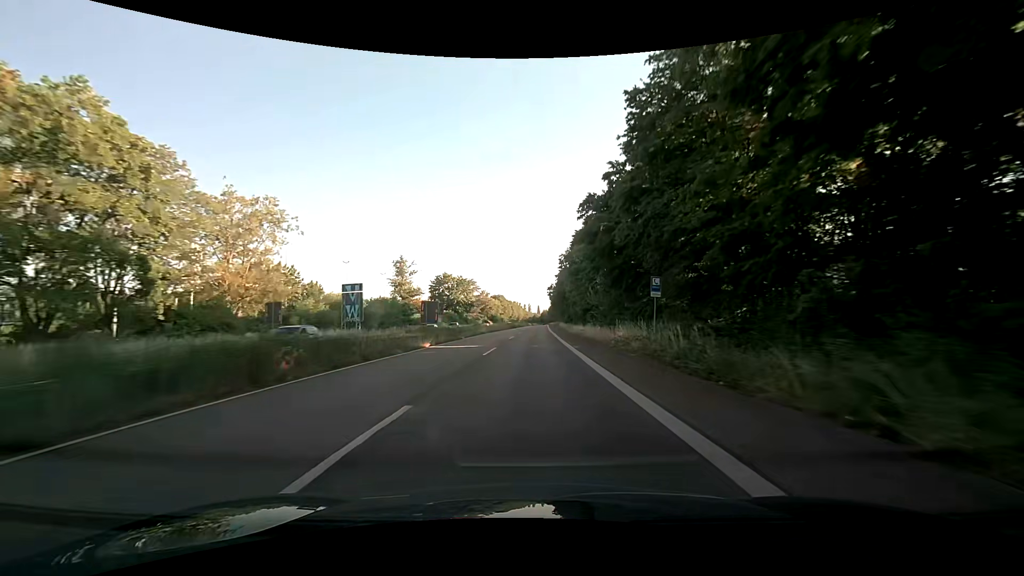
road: trunk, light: Day
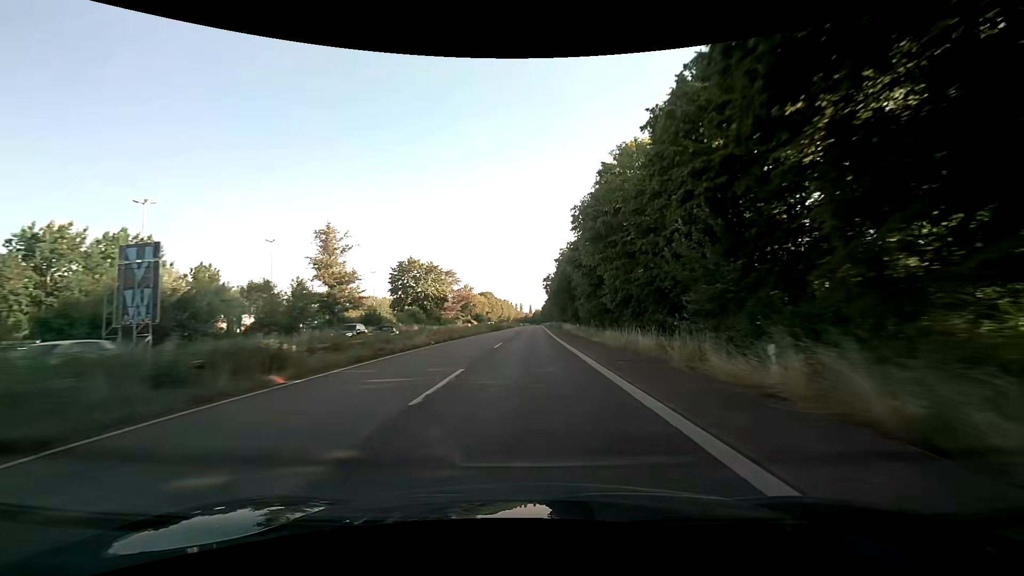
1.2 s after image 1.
(0.0, +30.2) m; 0°
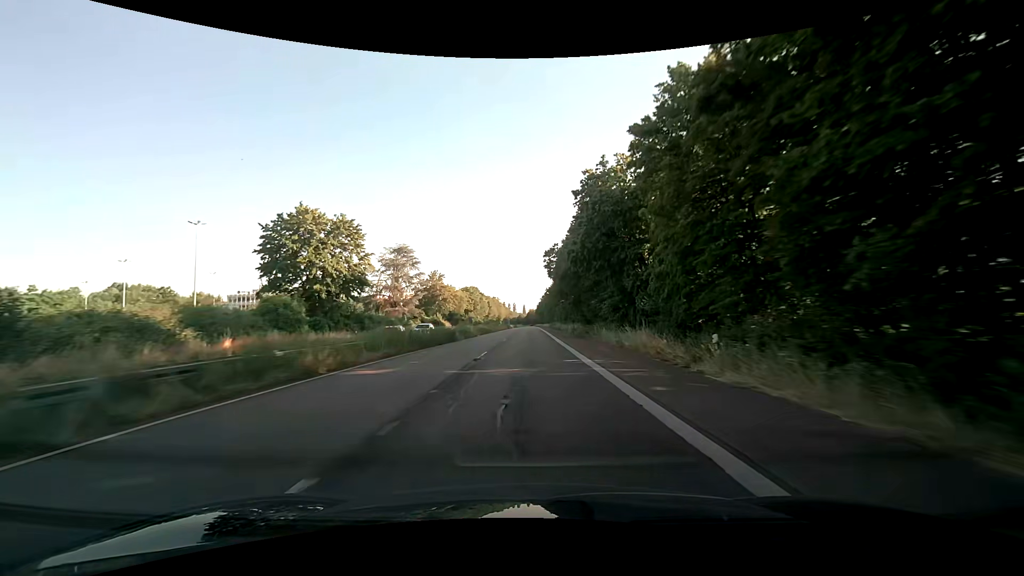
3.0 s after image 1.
(+0.5, +45.5) m; +1°
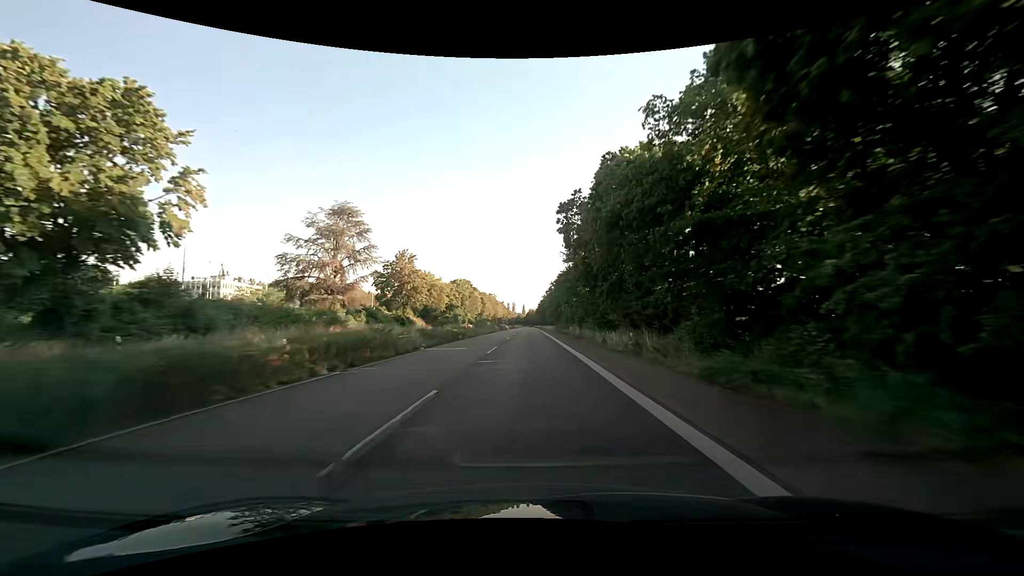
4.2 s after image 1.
(-0.1, +30.5) m; 0°
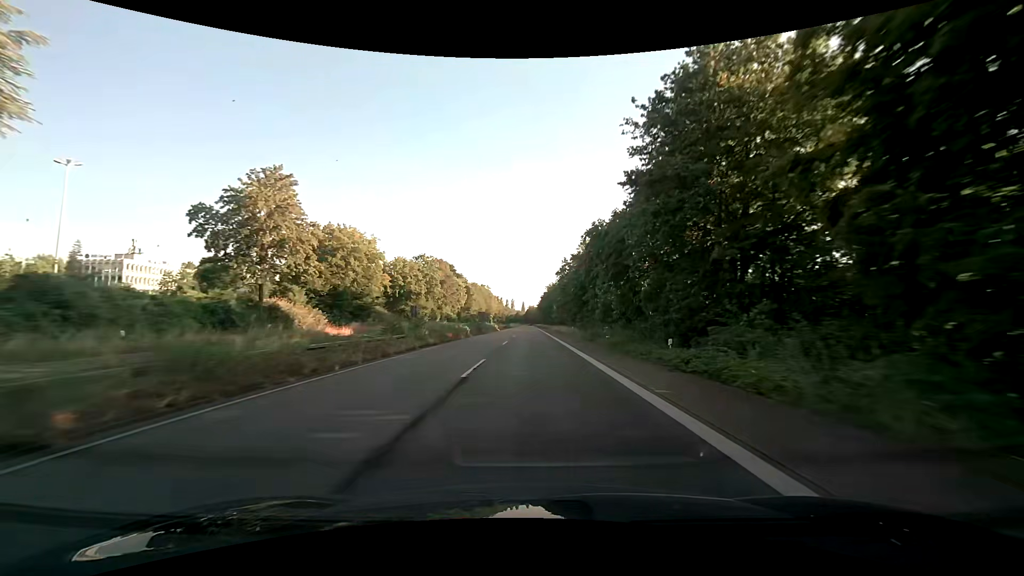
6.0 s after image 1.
(-0.1, +46.0) m; 0°
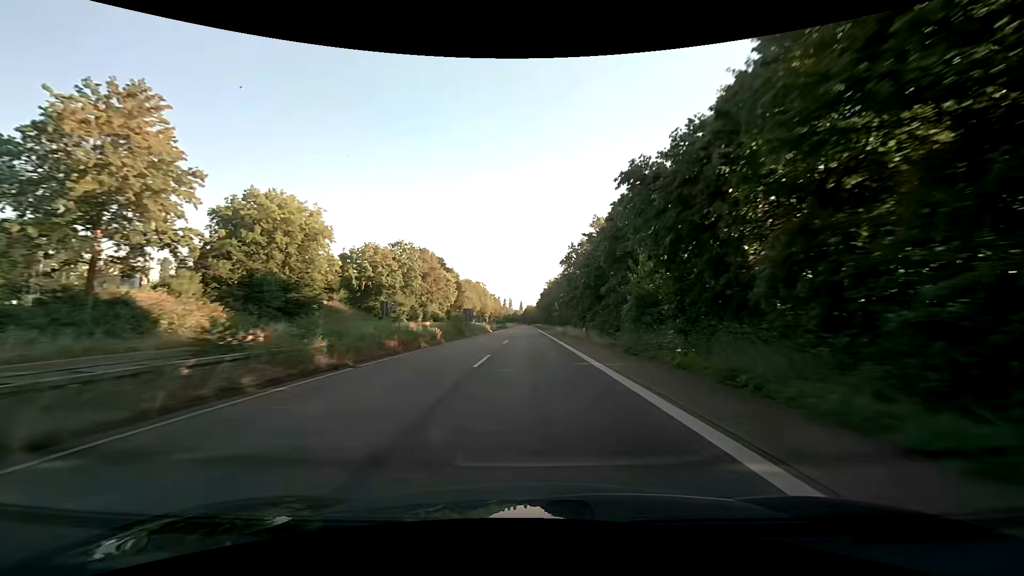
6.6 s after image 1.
(0.0, +15.4) m; 0°
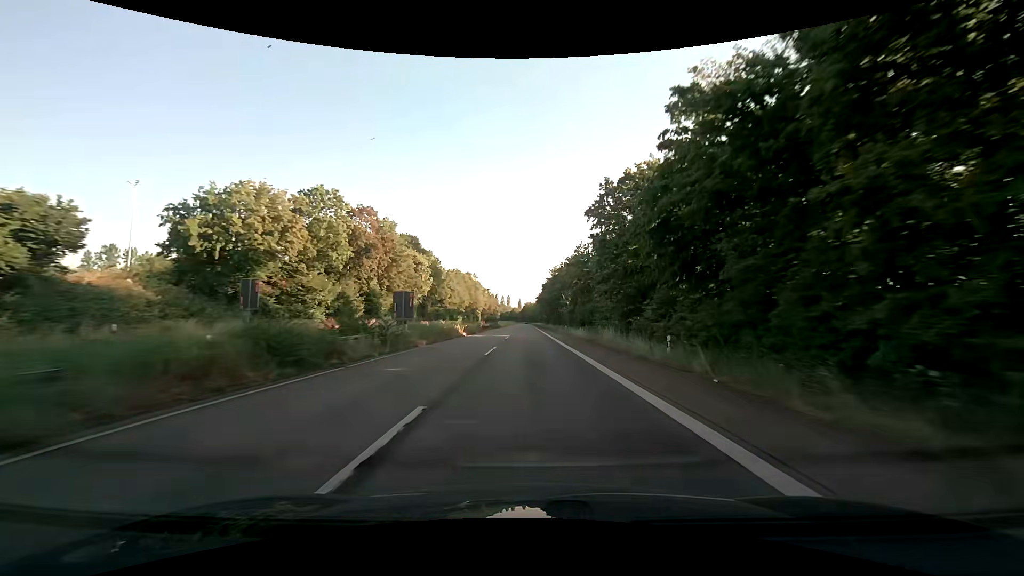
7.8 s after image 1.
(+0.1, +30.9) m; 0°
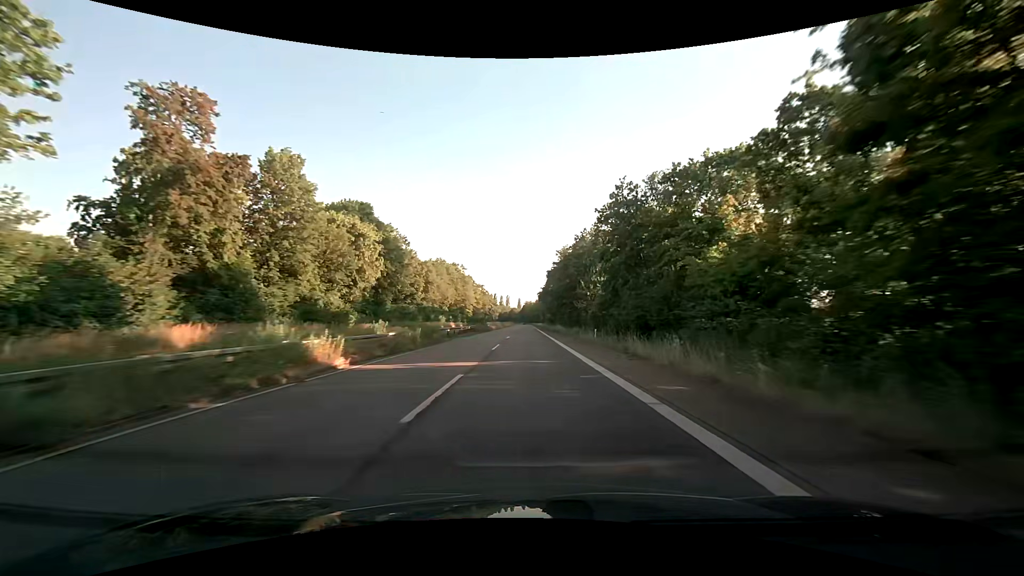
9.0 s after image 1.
(+0.1, +31.1) m; 0°
(0, +10) (0, +20) (0, +30) (0, +40) (0, +50) (0, +60) (0, +70) (0, +80) (0, +90) (0, +100) m
